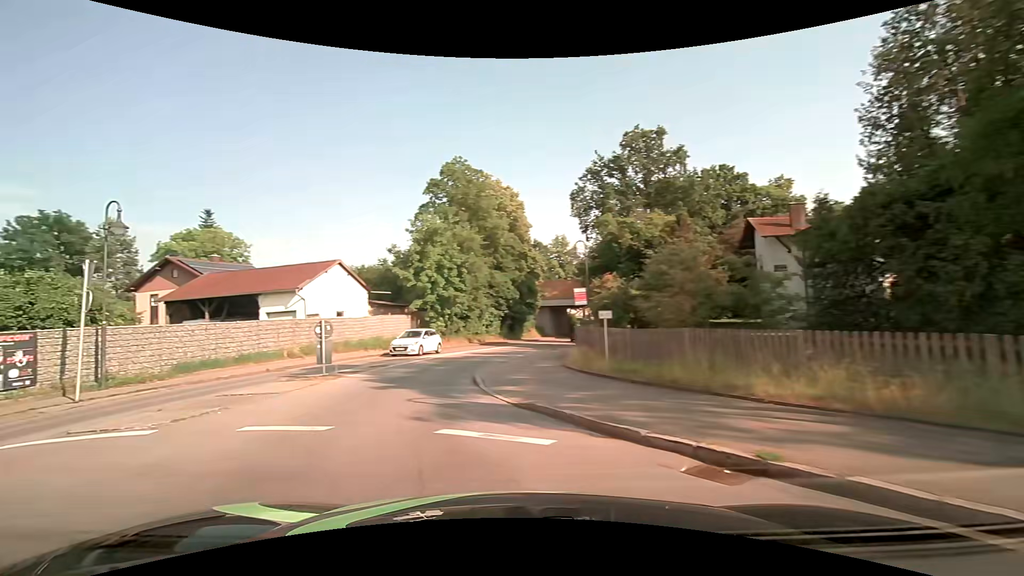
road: secondary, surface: asphalt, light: Day
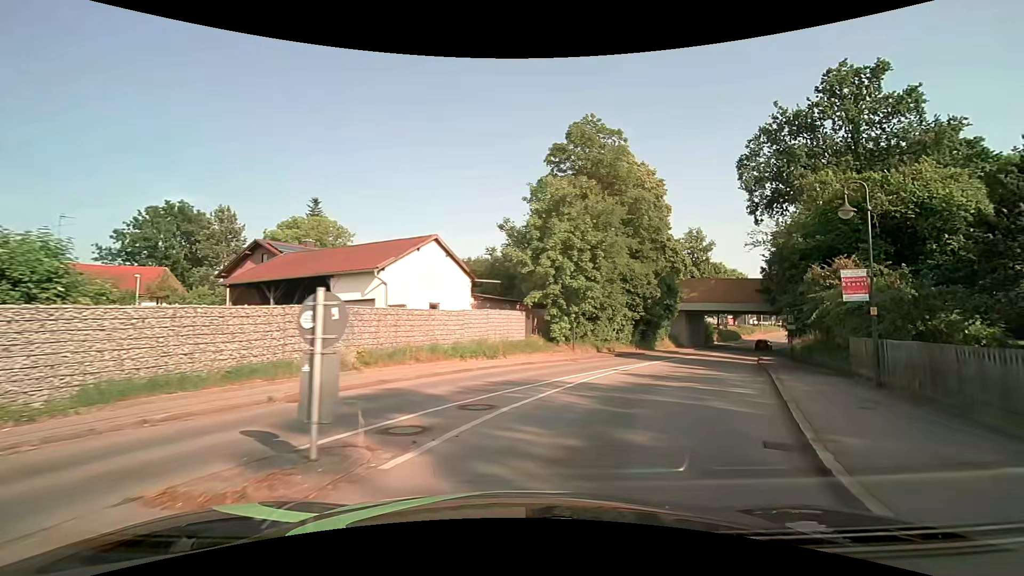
(-2.4, +11.2) m; -10°
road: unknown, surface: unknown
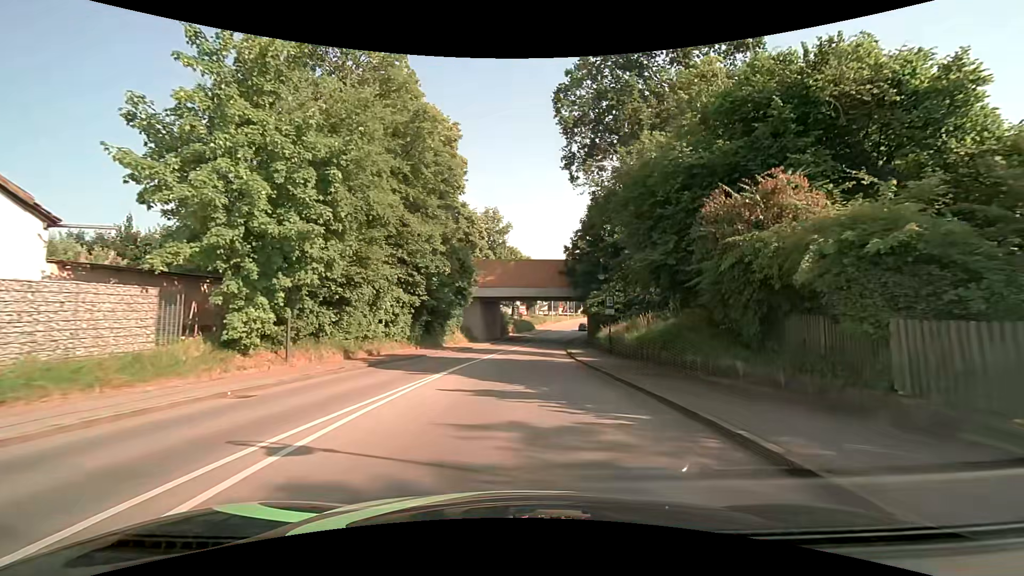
(+3.5, +14.2) m; +23°
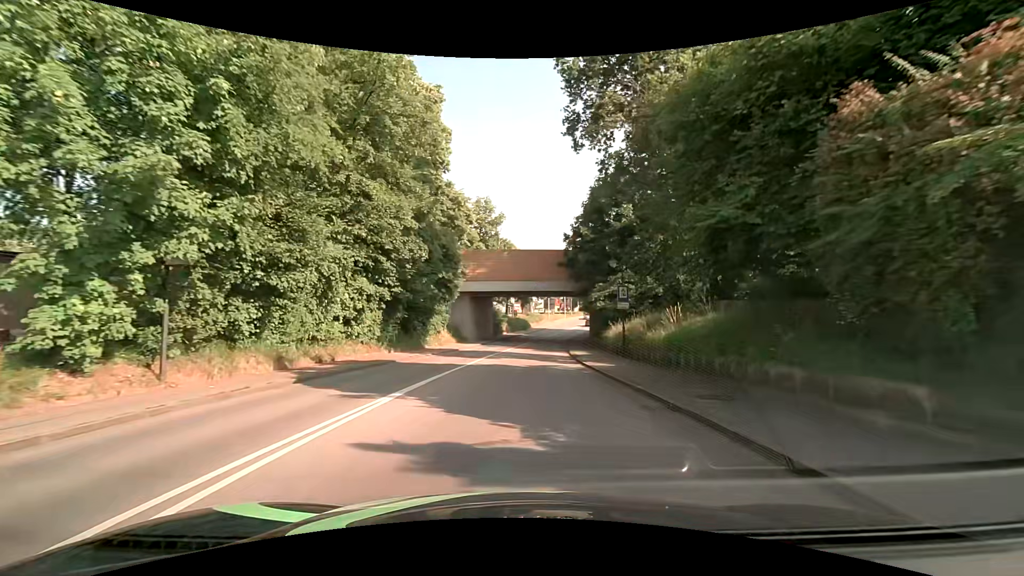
(0.0, +5.9) m; 0°
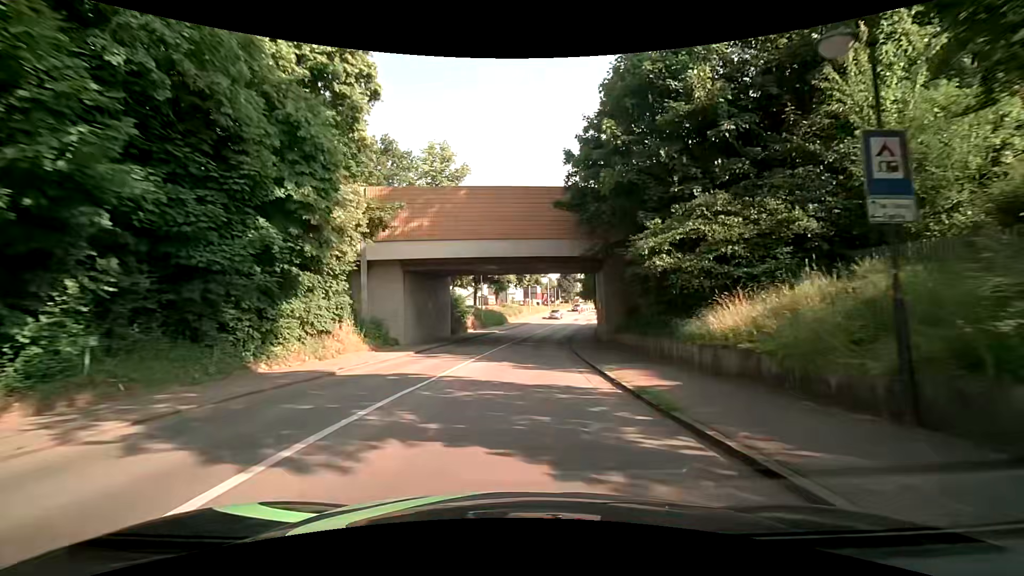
(+0.6, +20.6) m; +3°
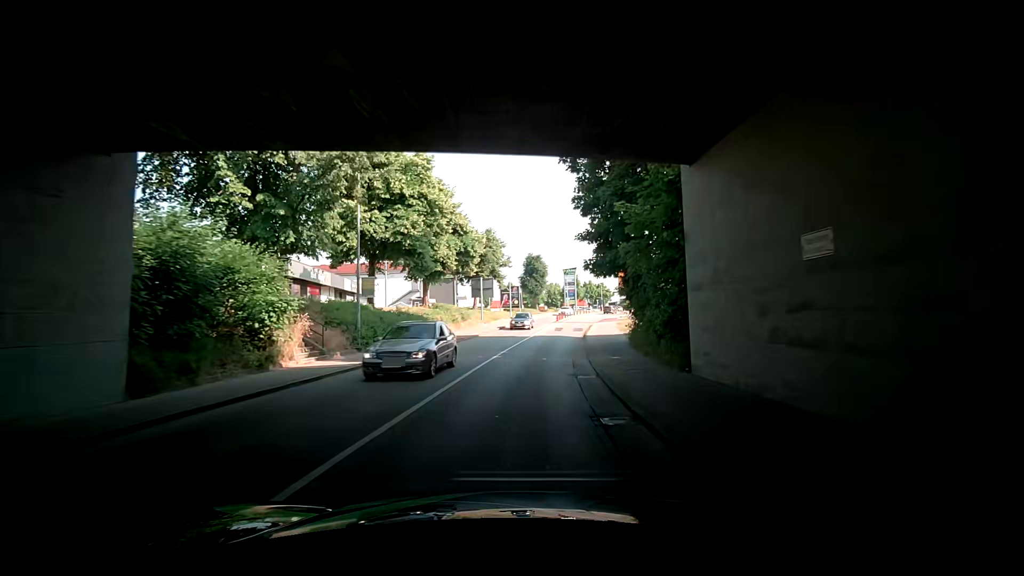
(+1.2, +29.4) m; +4°
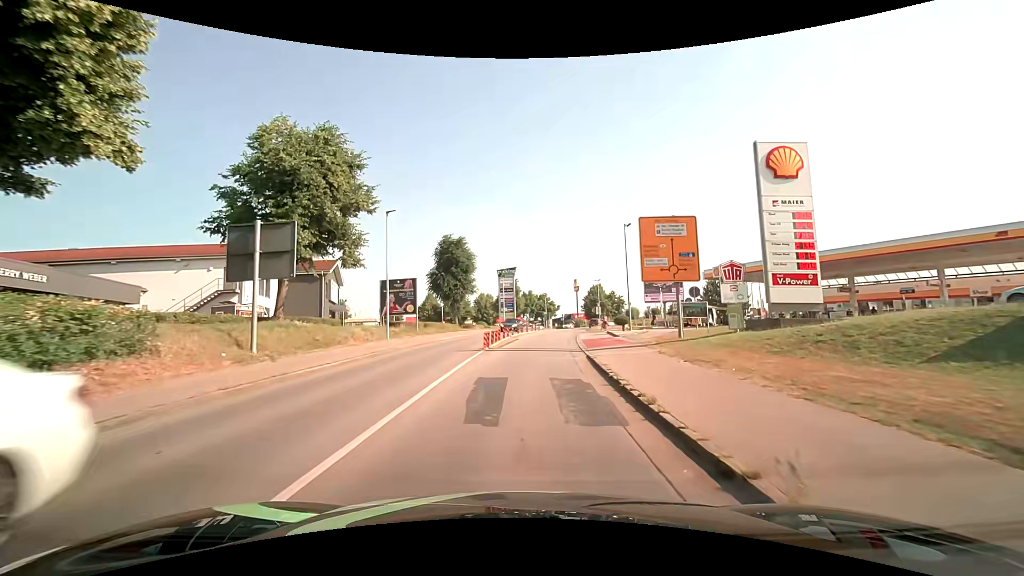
(+3.8, +33.9) m; +9°
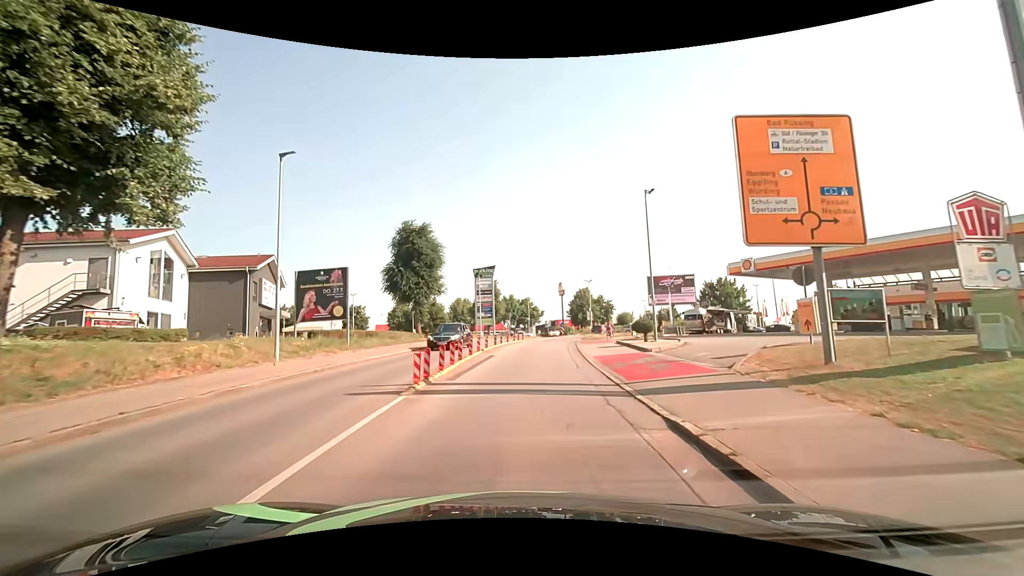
(+0.1, +11.4) m; +2°
